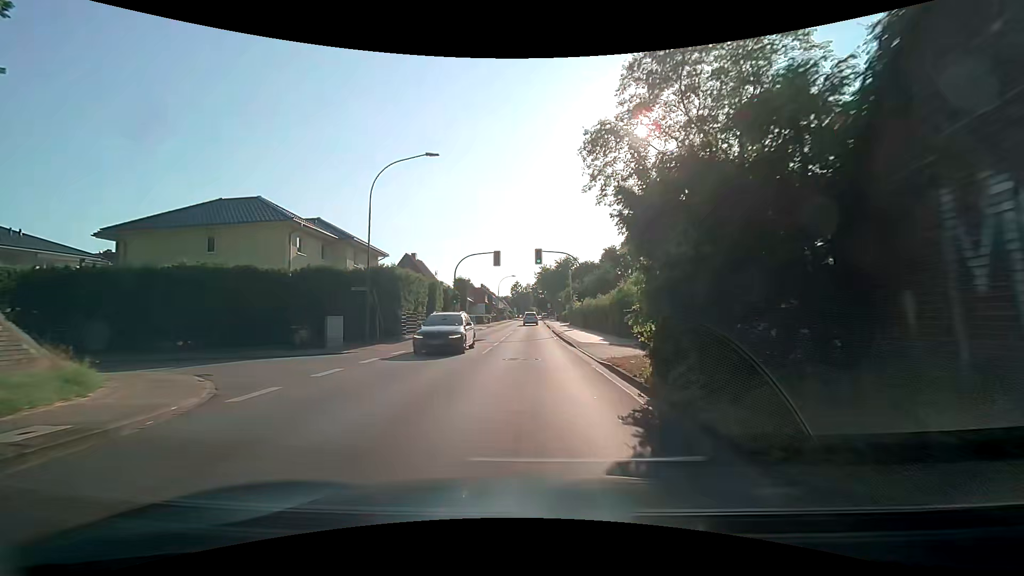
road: secondary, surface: asphalt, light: Day
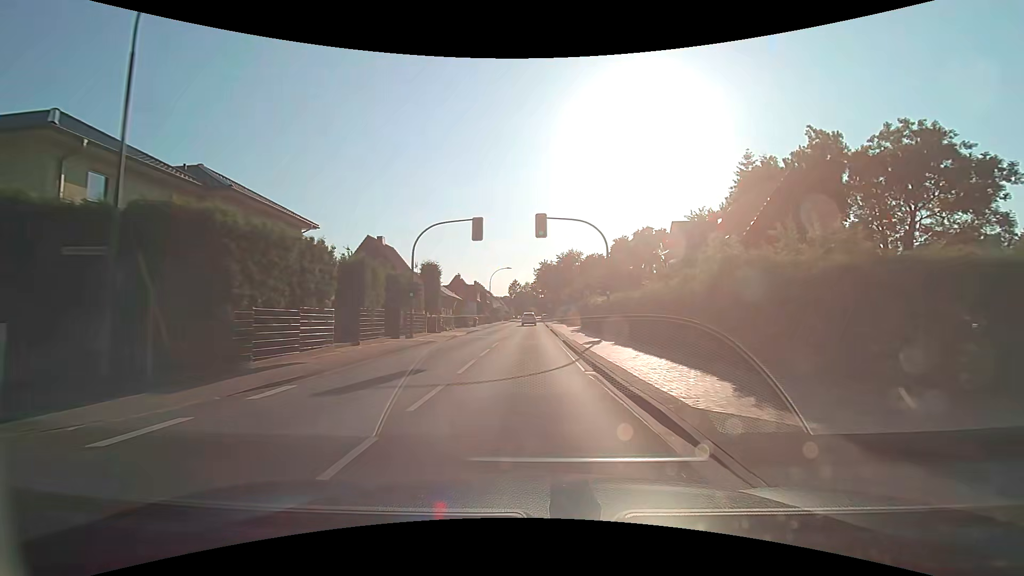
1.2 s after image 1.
(+0.5, +15.0) m; +2°
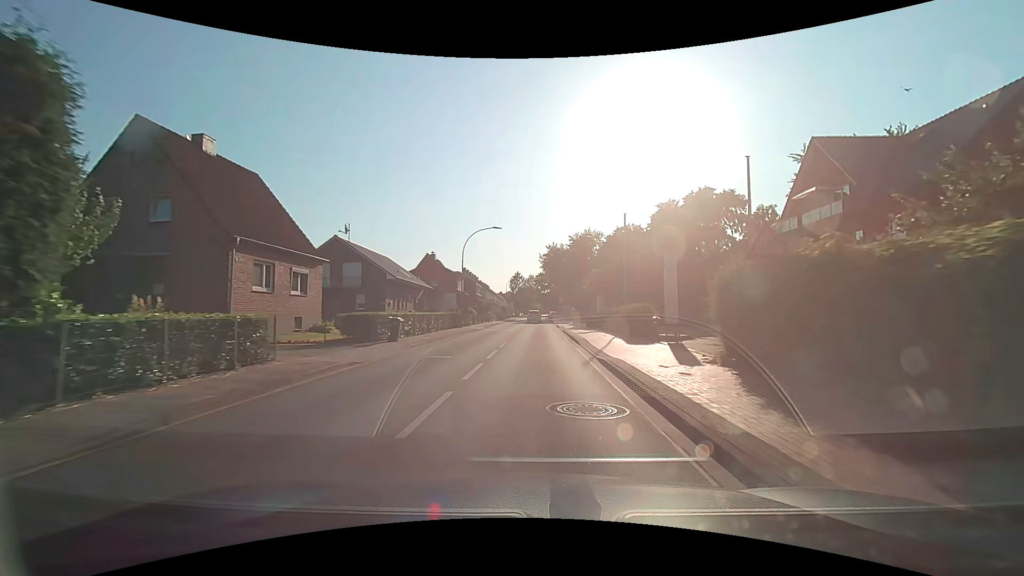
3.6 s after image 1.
(0.0, +30.4) m; 0°
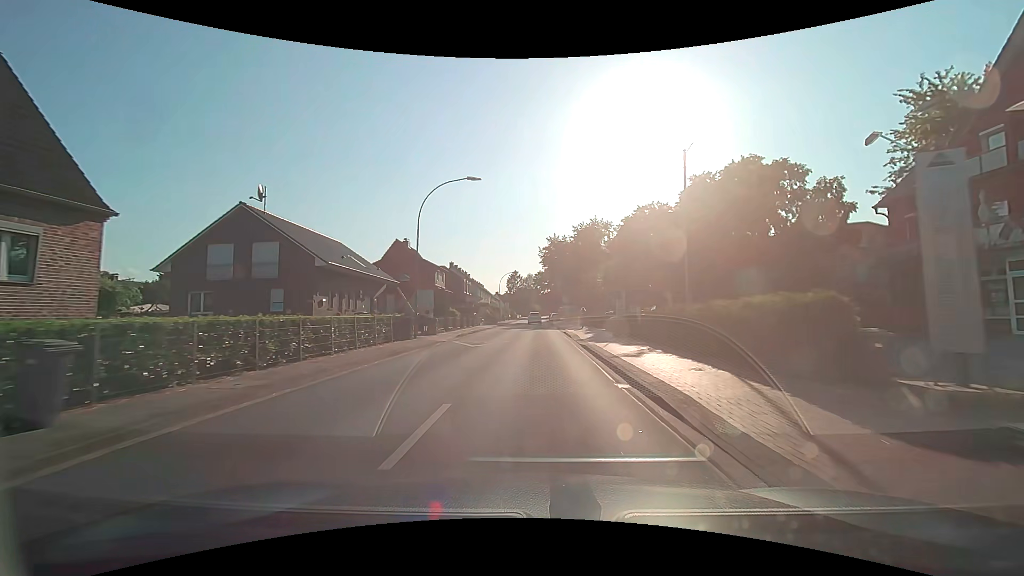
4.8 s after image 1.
(0.0, +14.4) m; 0°
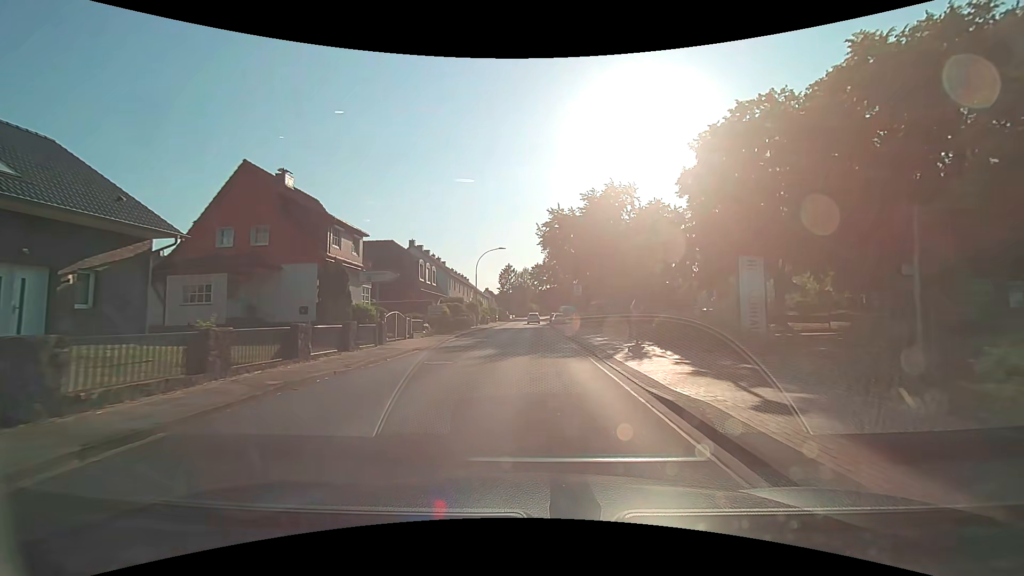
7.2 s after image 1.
(+0.2, +27.2) m; 0°
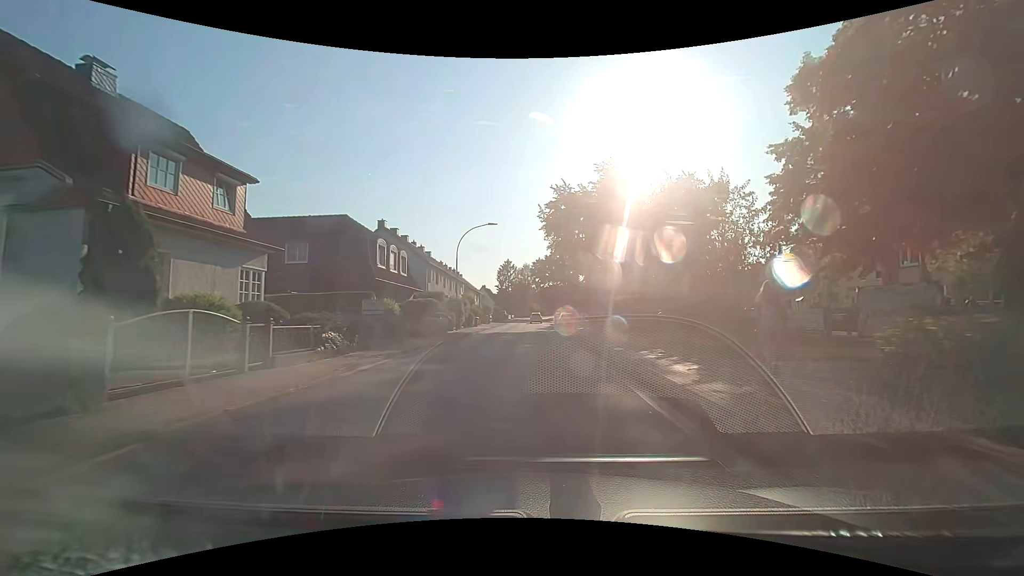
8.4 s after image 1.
(0.0, +13.2) m; 0°
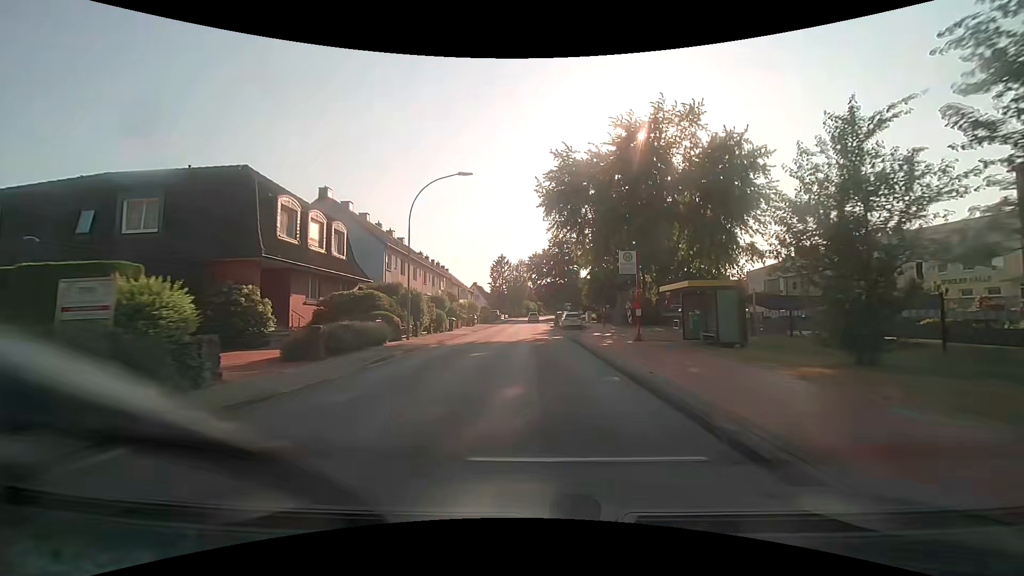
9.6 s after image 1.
(0.0, +13.0) m; 0°
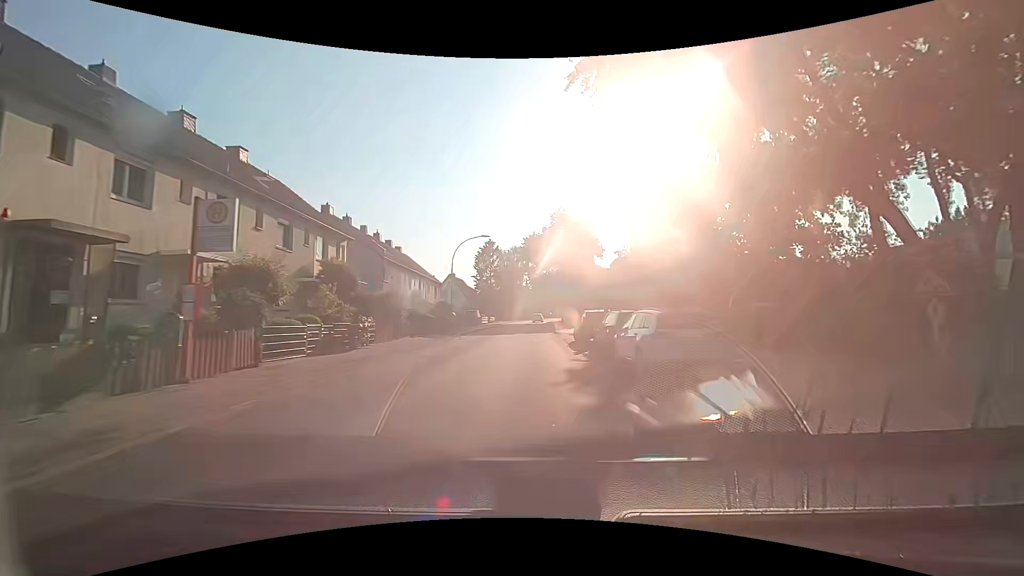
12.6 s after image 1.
(+0.3, +32.6) m; 0°
(0, +10) (0, +20) (0, +30) (0, +40) (0, +50) (0, +60) (0, +70) (0, +80) (+1, +90) (+2, +100) m
